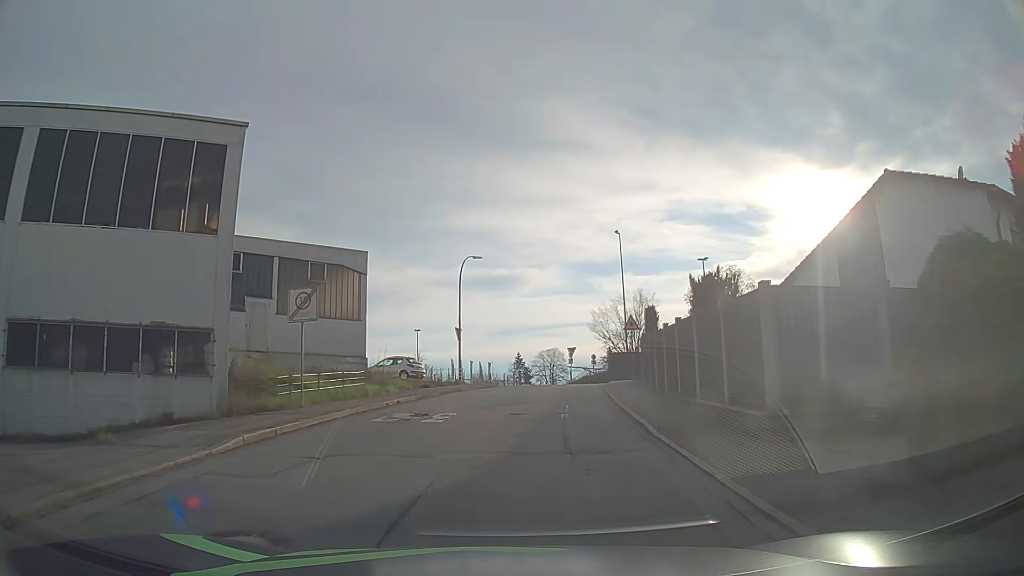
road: residential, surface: asphalt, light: Day
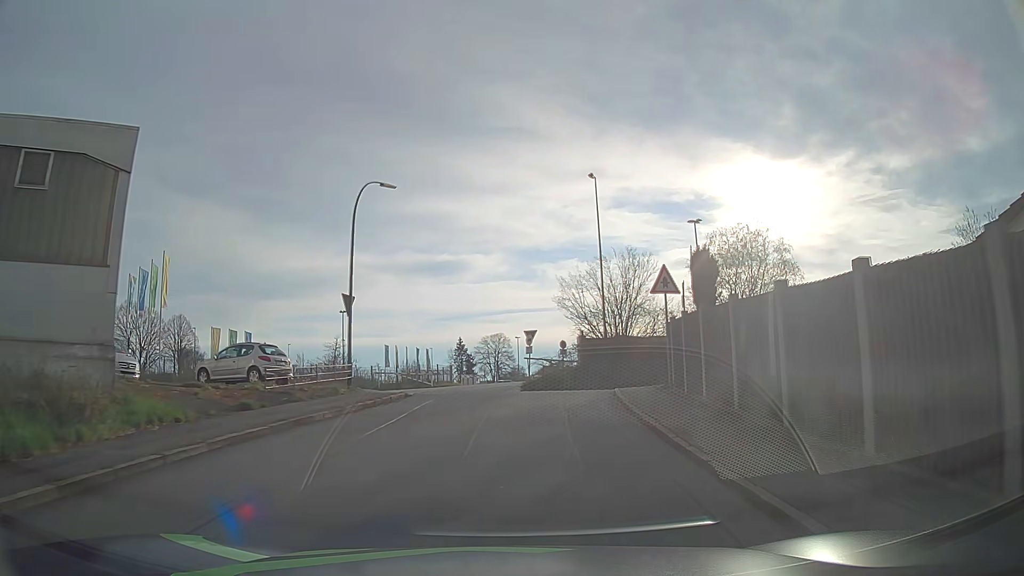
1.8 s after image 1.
(+0.7, +15.9) m; +6°
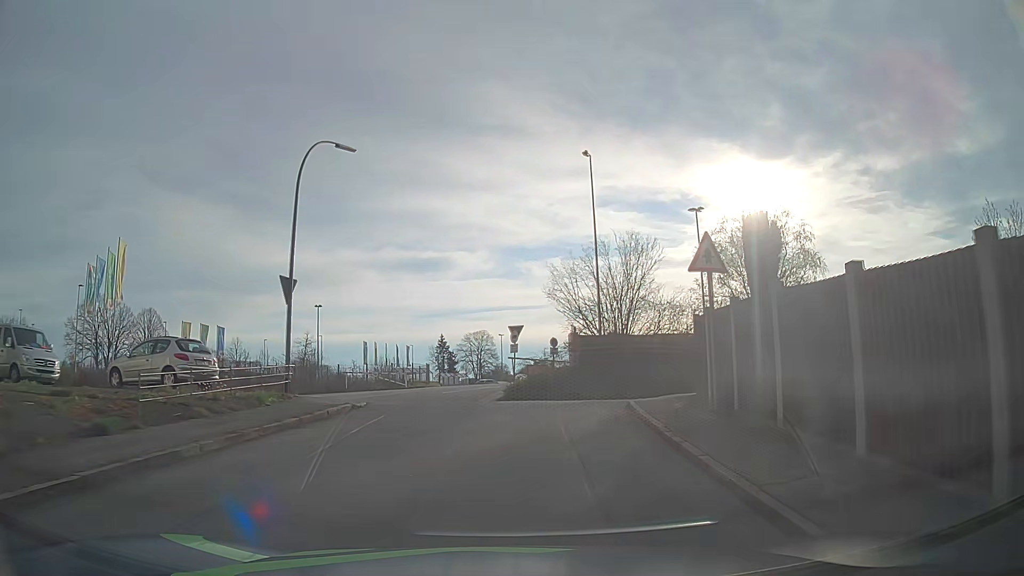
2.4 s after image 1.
(0.0, +4.8) m; 0°
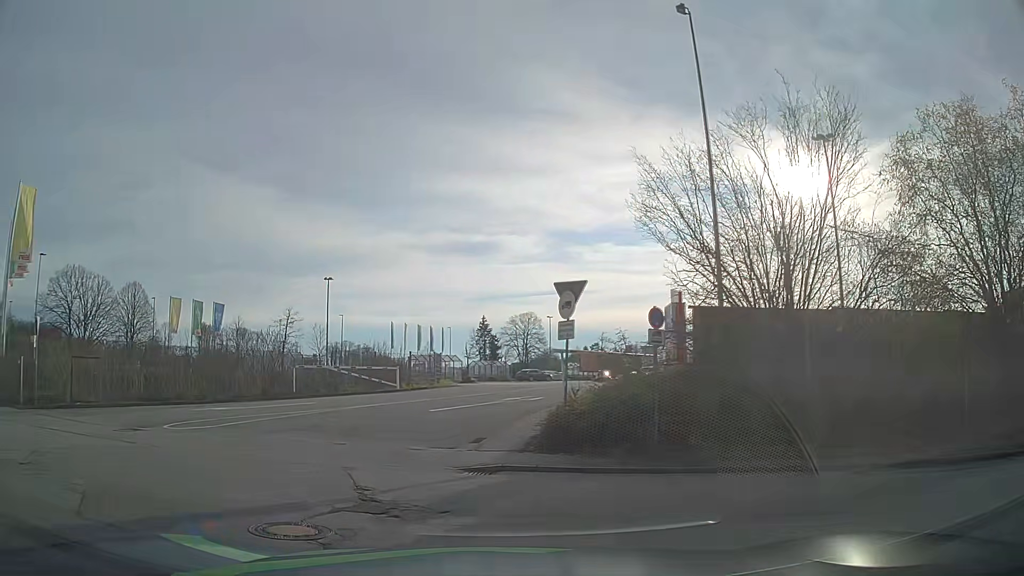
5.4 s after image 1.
(+0.4, +16.1) m; -3°
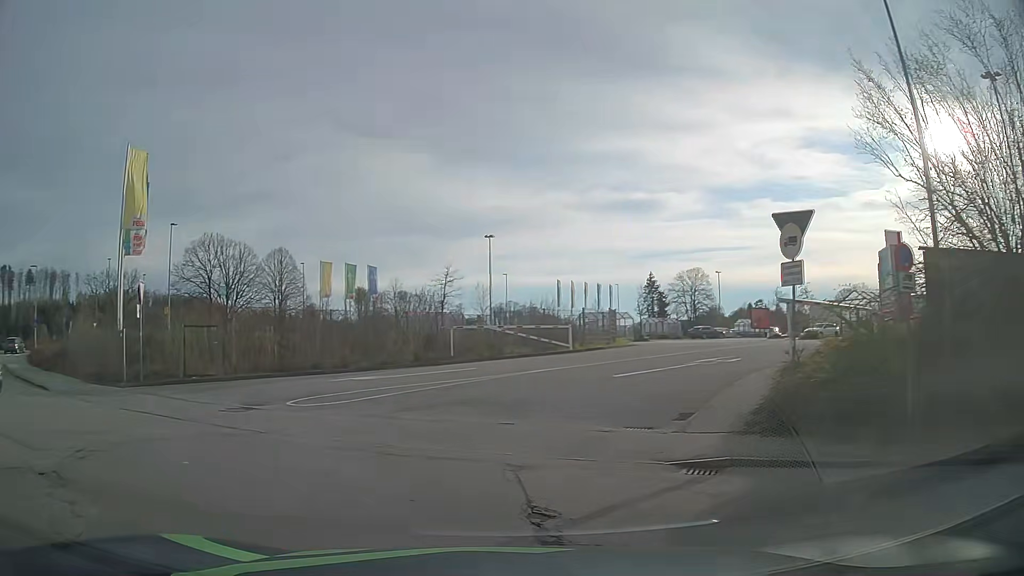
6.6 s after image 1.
(-0.4, +3.3) m; -15°
